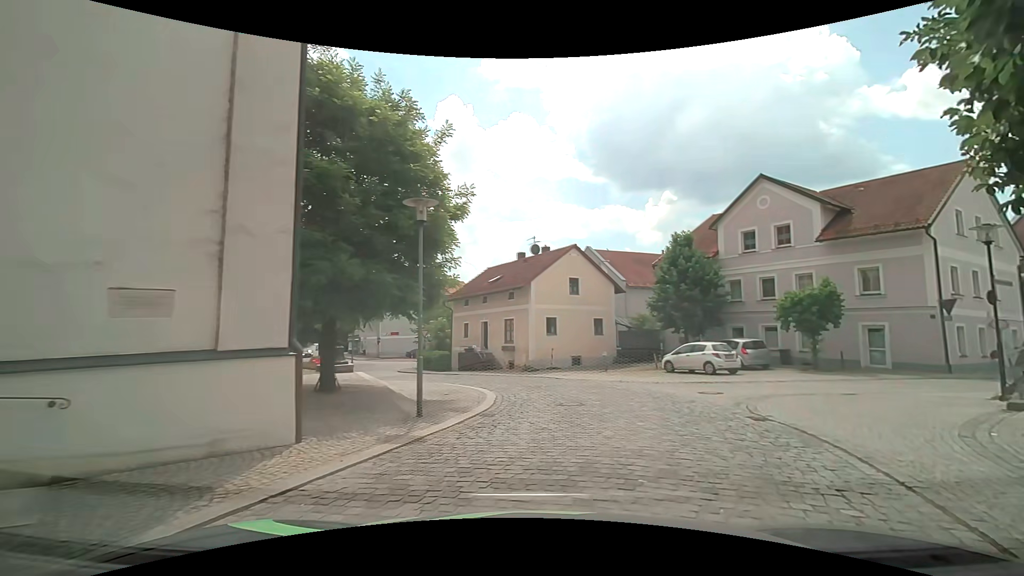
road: residential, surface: sett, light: Day
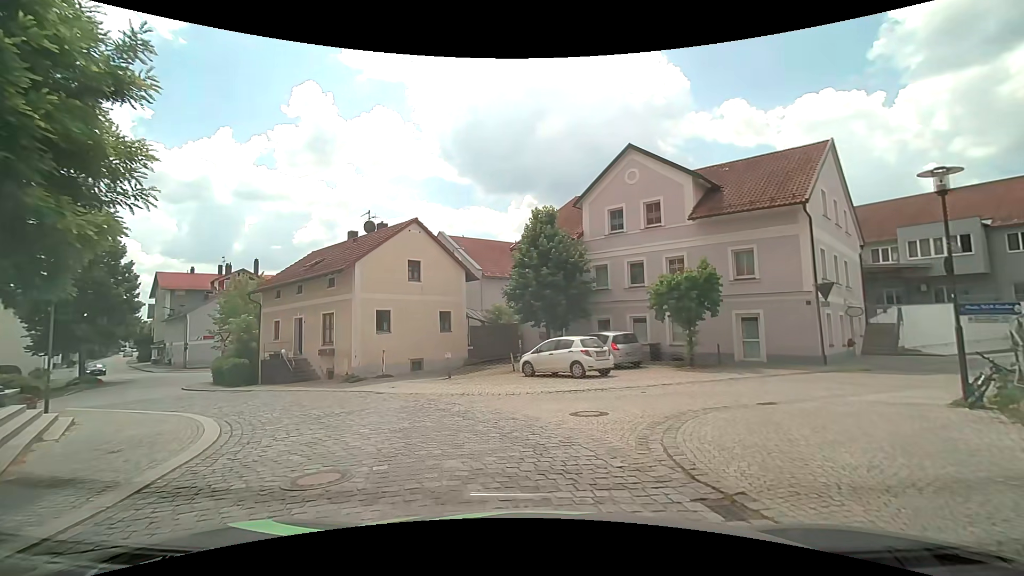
(+1.3, +6.5) m; +19°
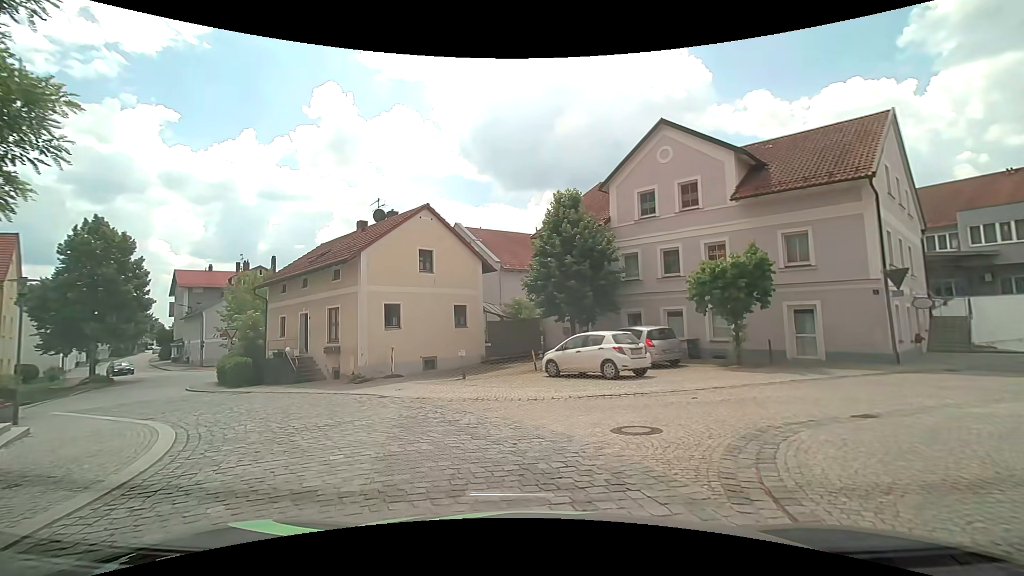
(-0.1, +2.3) m; -4°
